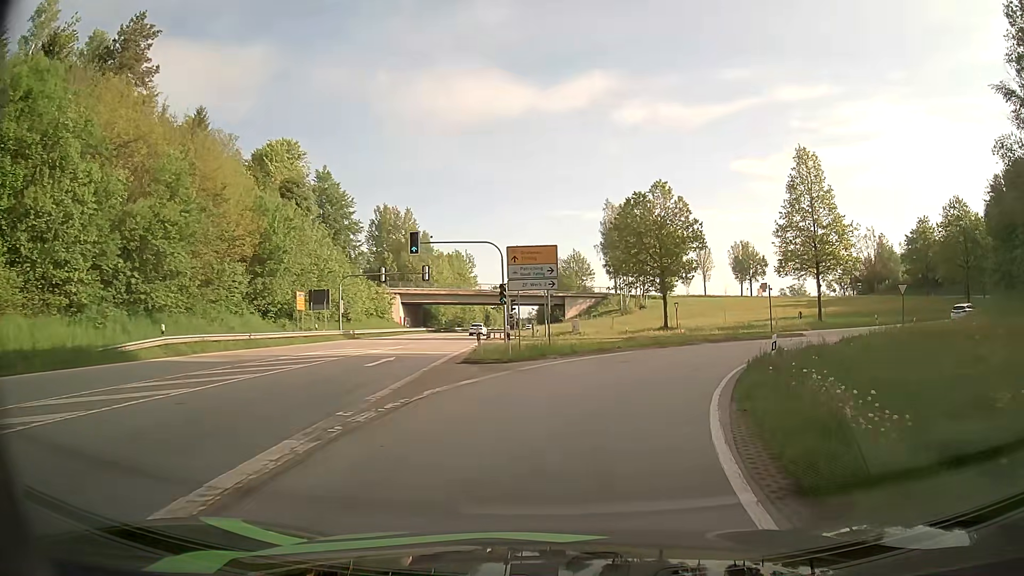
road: tertiary_link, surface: asphalt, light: Day
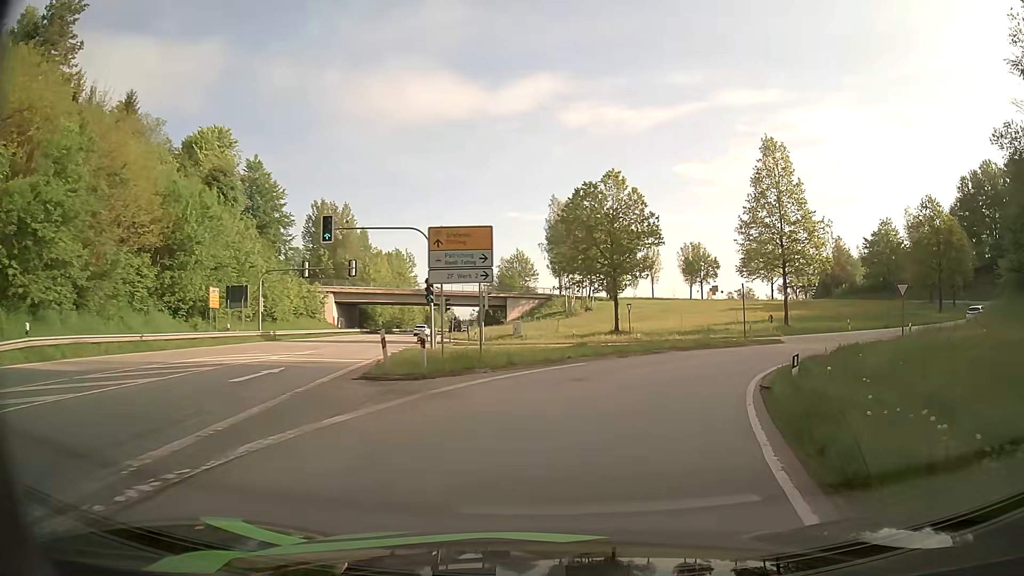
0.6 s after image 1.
(+0.2, +5.8) m; +5°
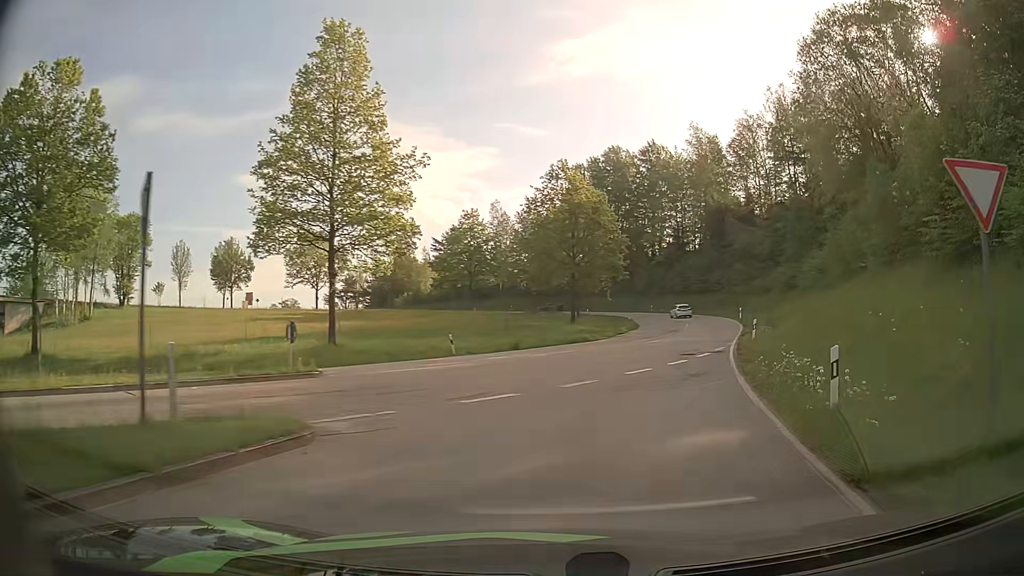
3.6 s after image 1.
(+8.8, +26.7) m; +38°
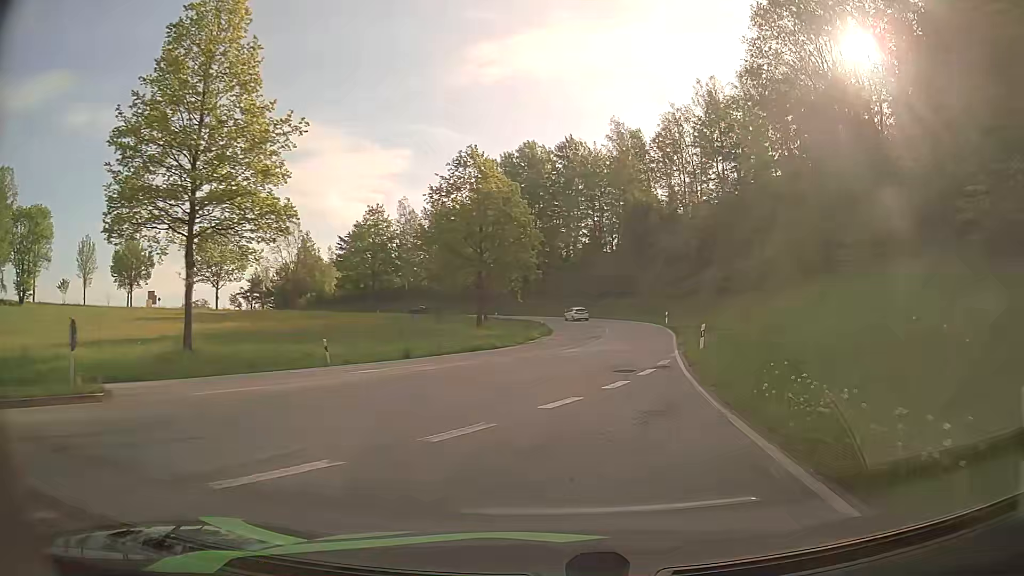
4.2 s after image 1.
(+0.4, +6.3) m; +7°
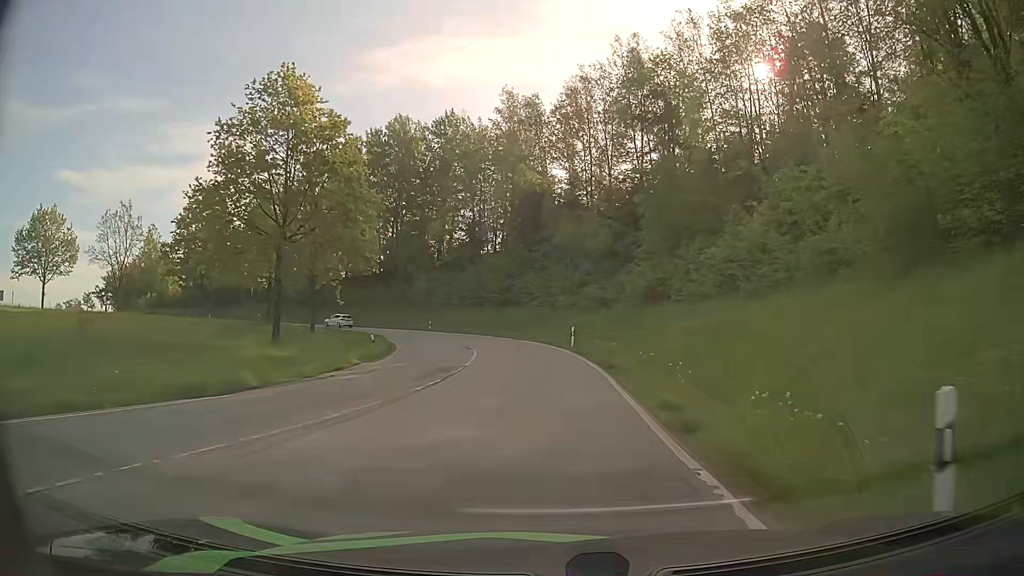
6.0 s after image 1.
(+2.3, +20.2) m; +10°
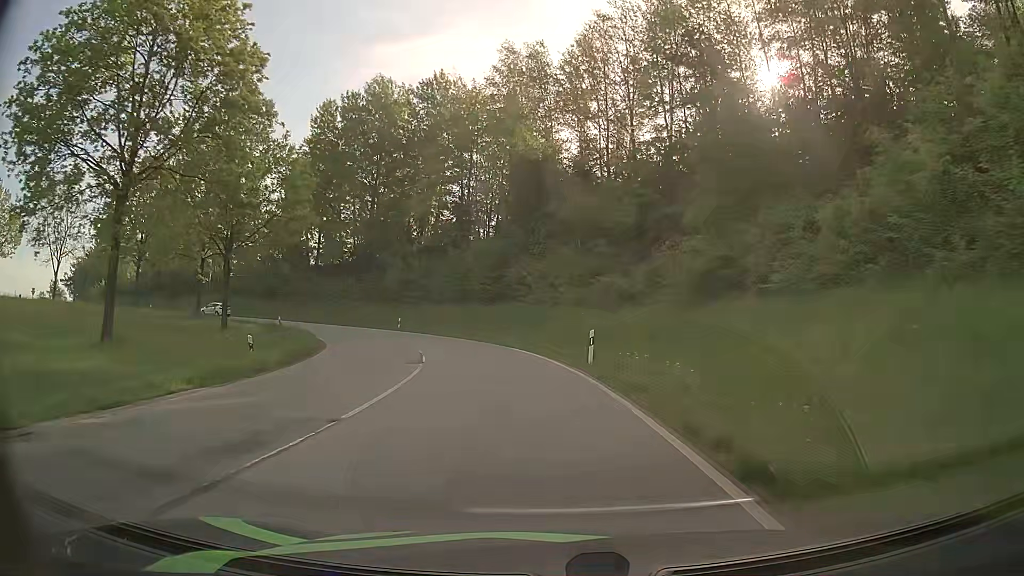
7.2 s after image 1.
(+0.1, +14.3) m; +1°
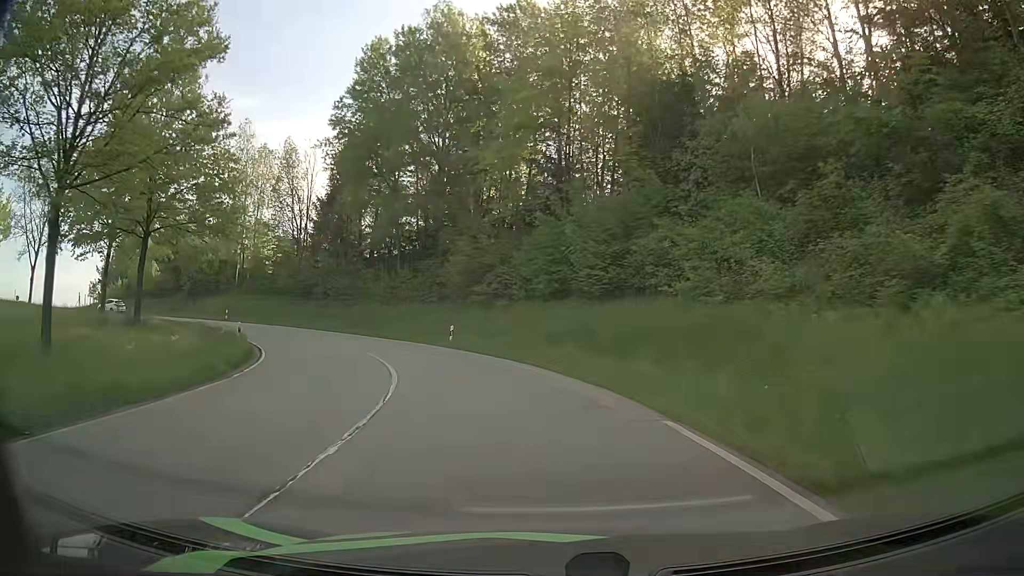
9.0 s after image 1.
(-1.5, +20.9) m; -9°
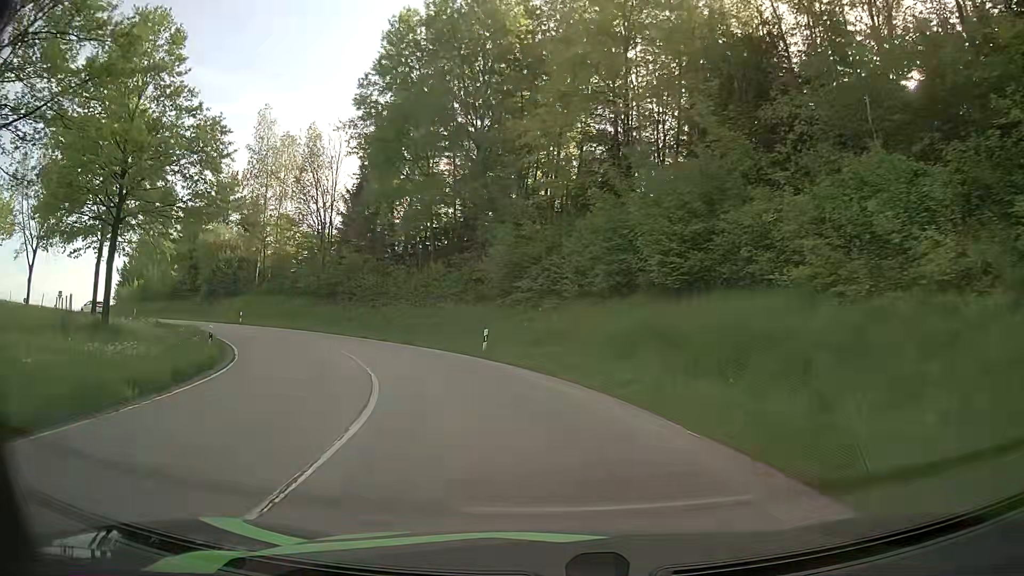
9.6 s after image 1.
(-0.3, +6.7) m; -5°
(-1, +10) (-3, +20) (-7, +29) (-13, +37) (-20, +44) (-29, +49) (-38, +52) (-47, +56) (-57, +59) (-66, +63) m
